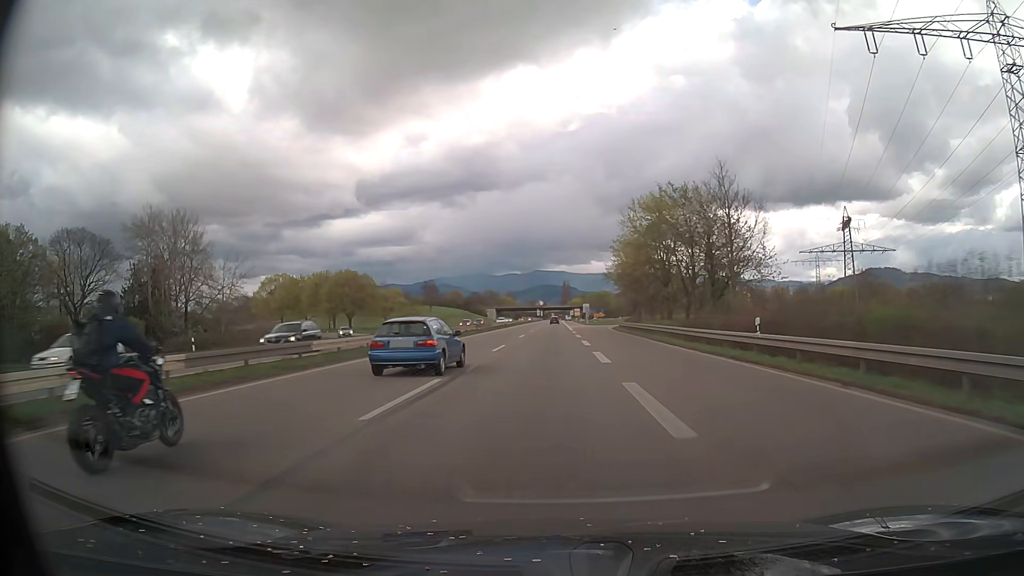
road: trunk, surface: asphalt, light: Day
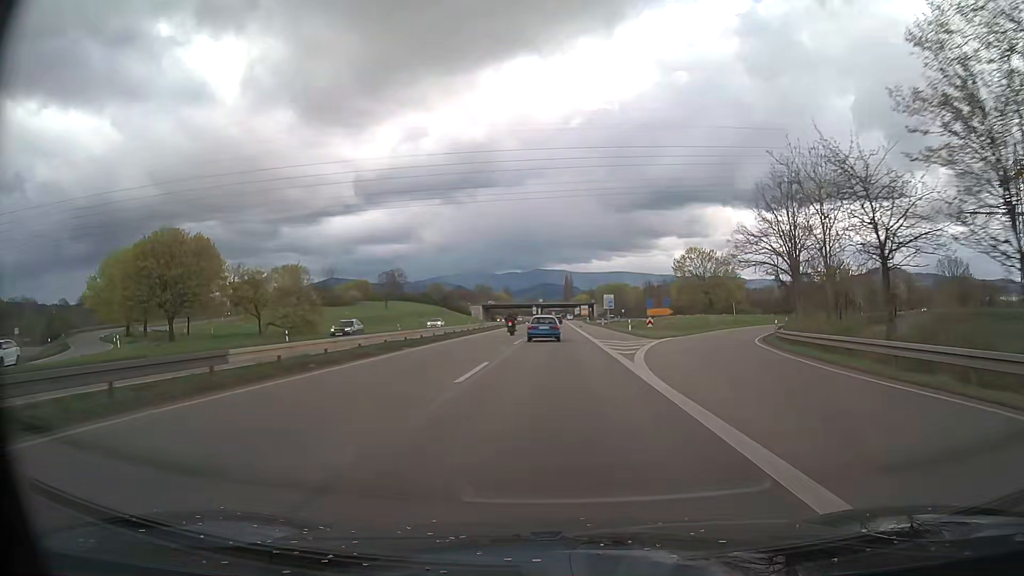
(-0.1, +66.9) m; 0°
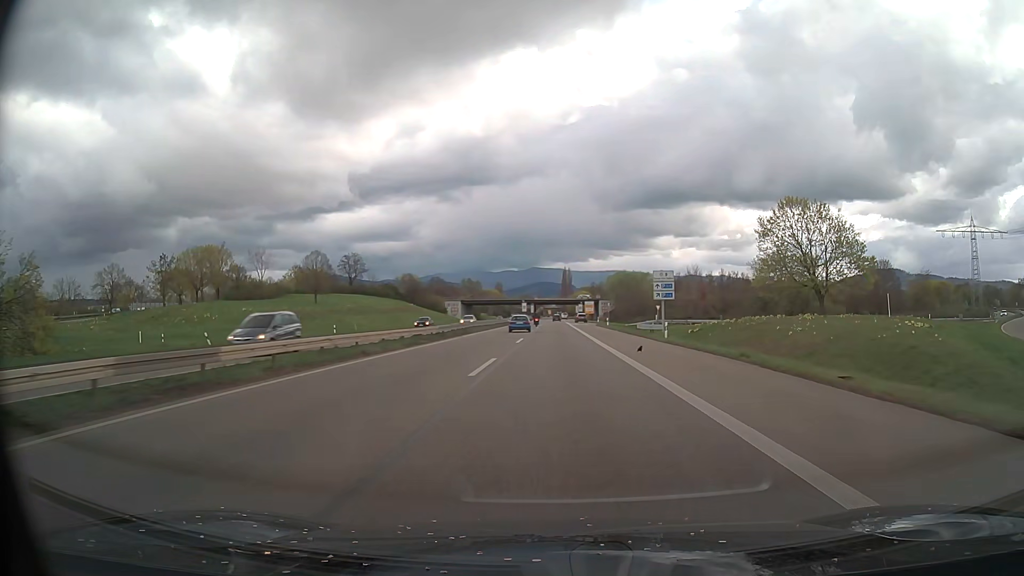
(+0.2, +52.9) m; 0°
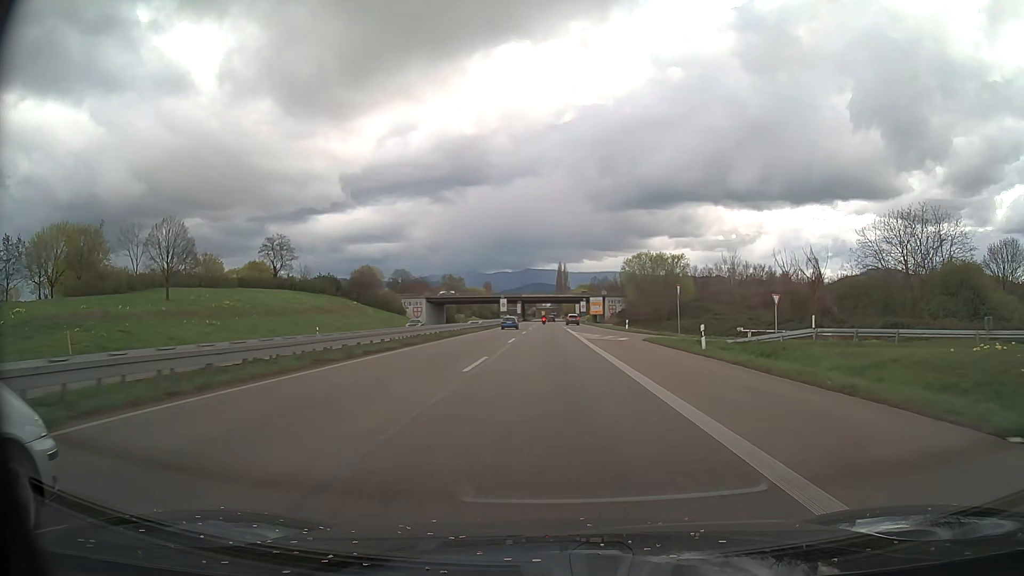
(+0.4, +52.2) m; +1°
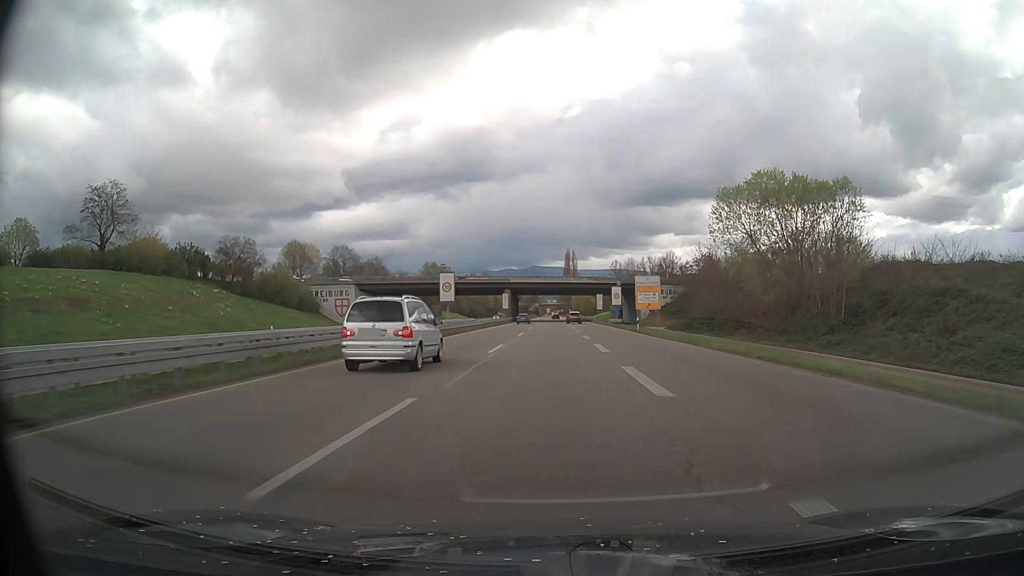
(-0.2, +65.6) m; 0°
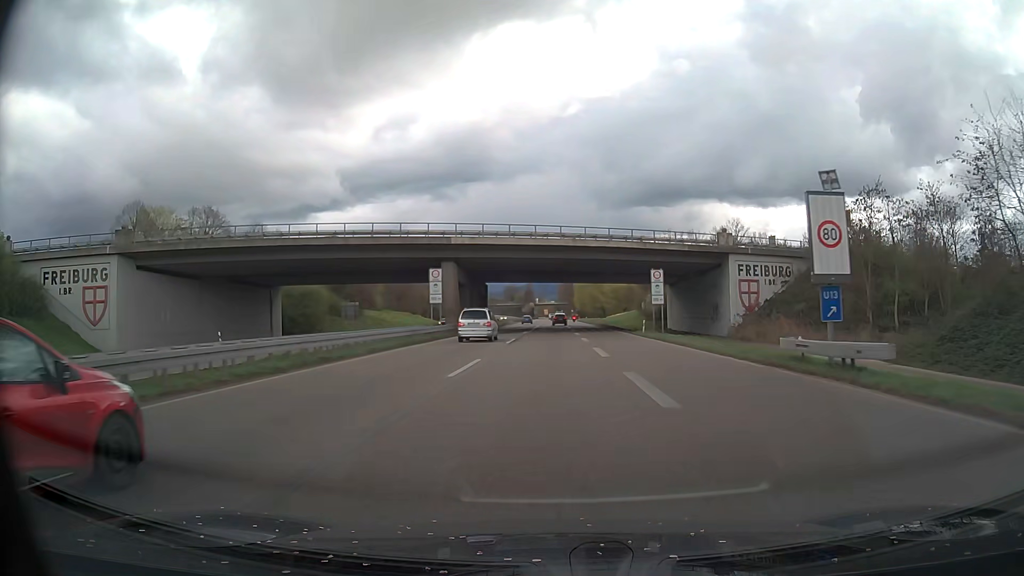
(+0.2, +61.6) m; 0°
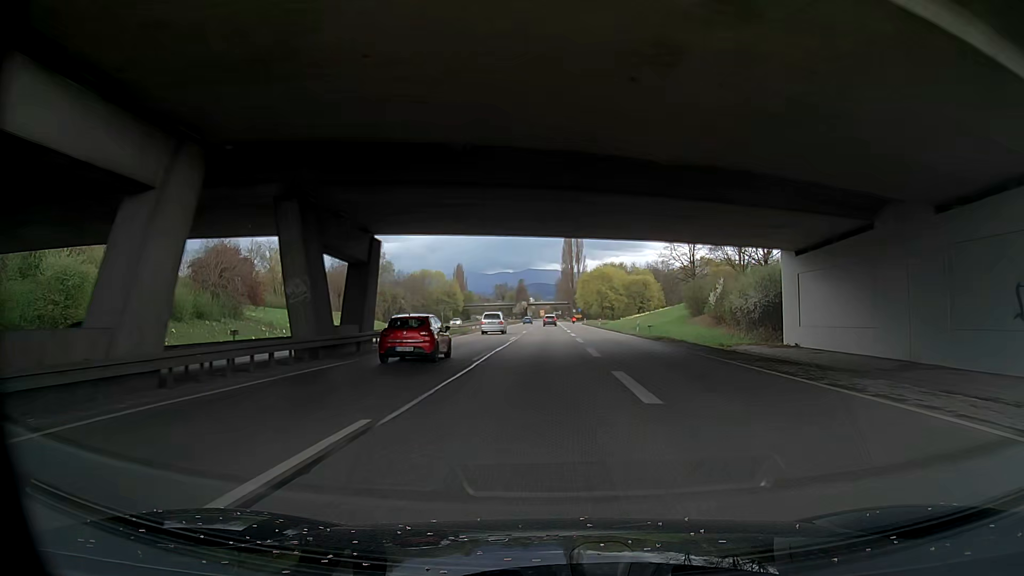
(+0.1, +47.8) m; 0°
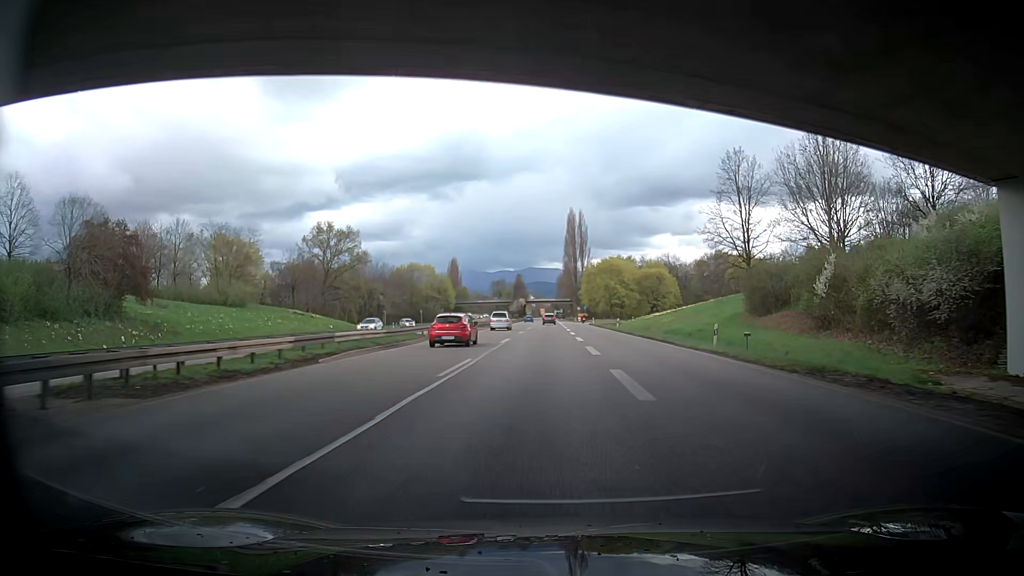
(+0.3, +24.1) m; +3°
(0, +10) (-1, +20) (-1, +30) (-2, +40) (-2, +50) (-3, +60) (-3, +70) (-4, +80) (-4, +90) (-5, +100) m
